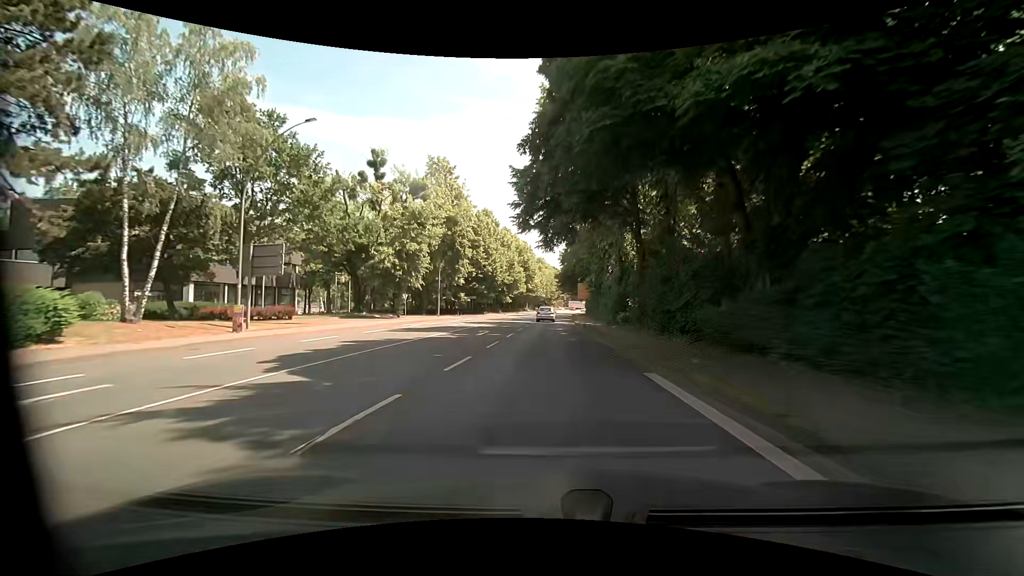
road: primary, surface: asphalt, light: Day
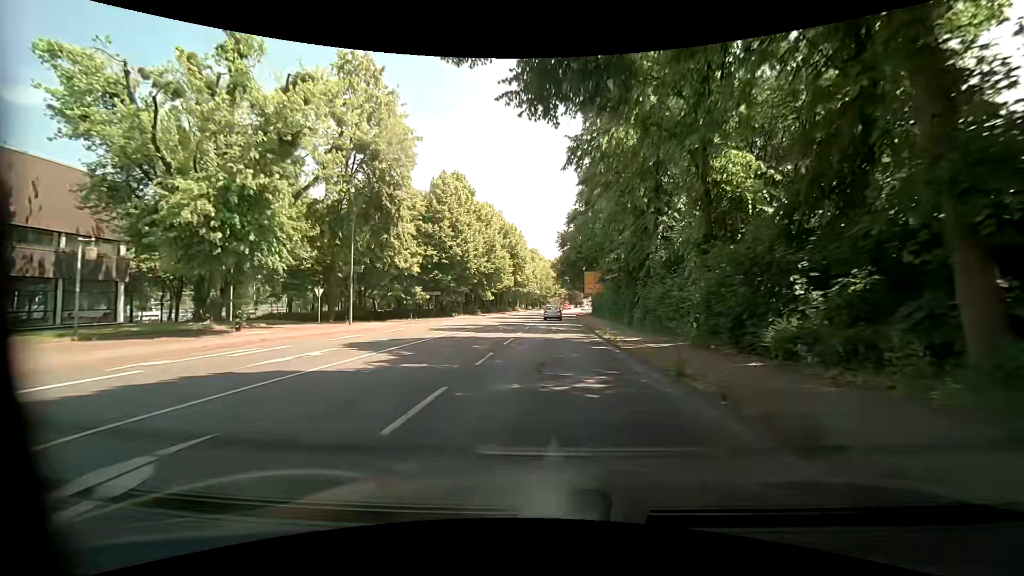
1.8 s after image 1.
(+0.3, +23.4) m; +2°
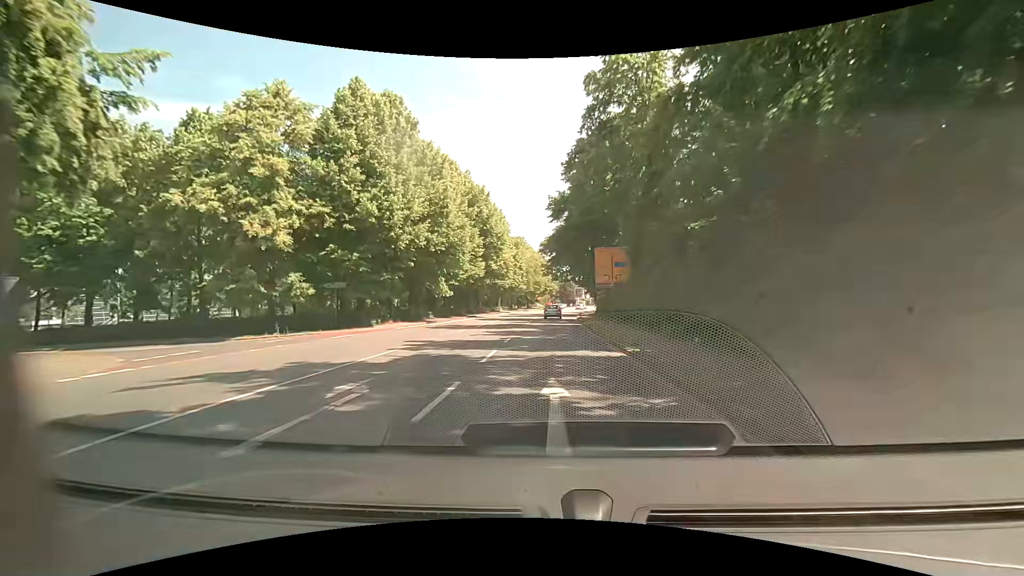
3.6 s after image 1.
(-0.2, +23.4) m; 0°
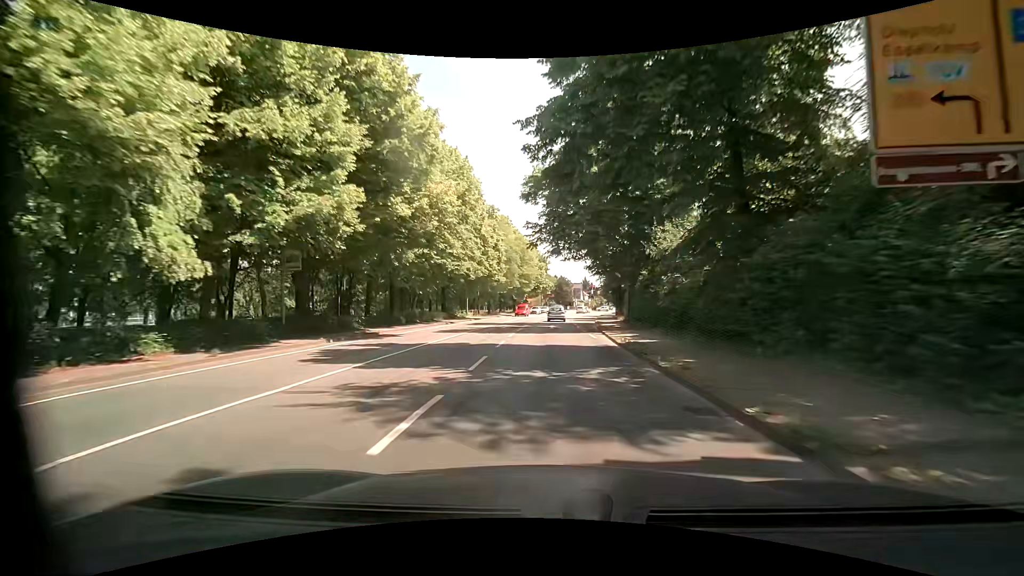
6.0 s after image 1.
(-0.1, +31.1) m; 0°
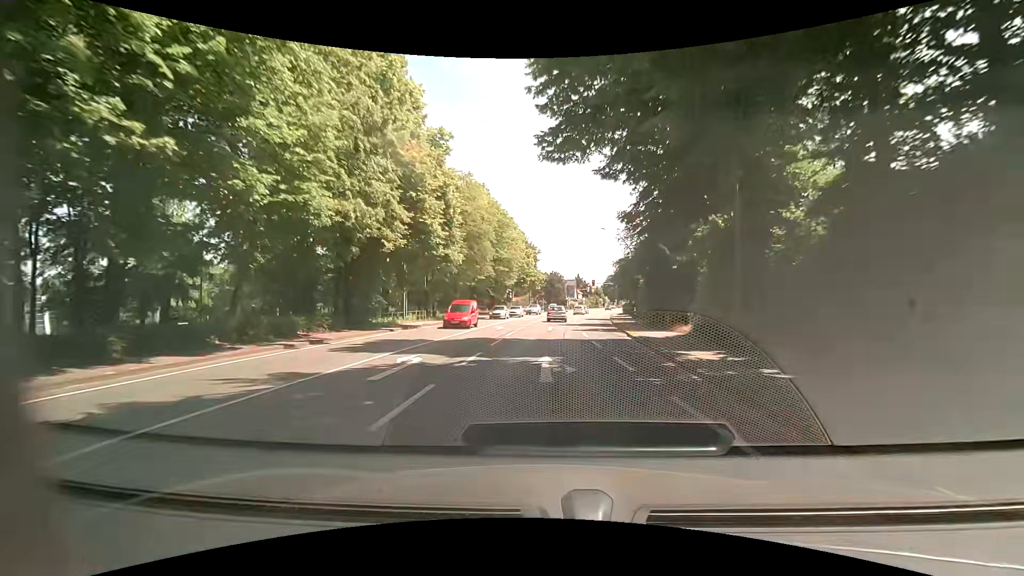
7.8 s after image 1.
(+0.3, +23.2) m; +1°
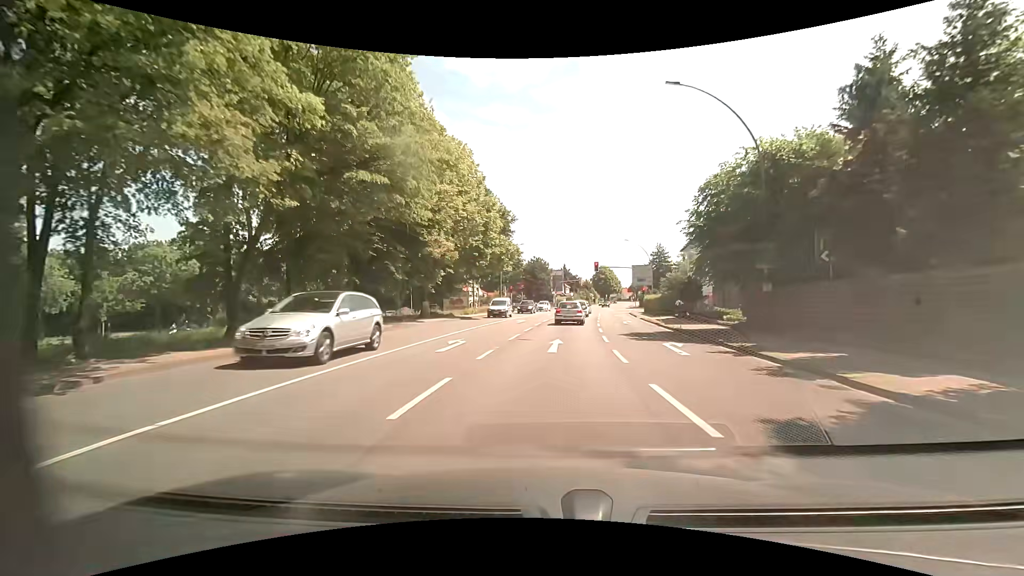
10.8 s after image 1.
(+0.8, +35.2) m; +3°
